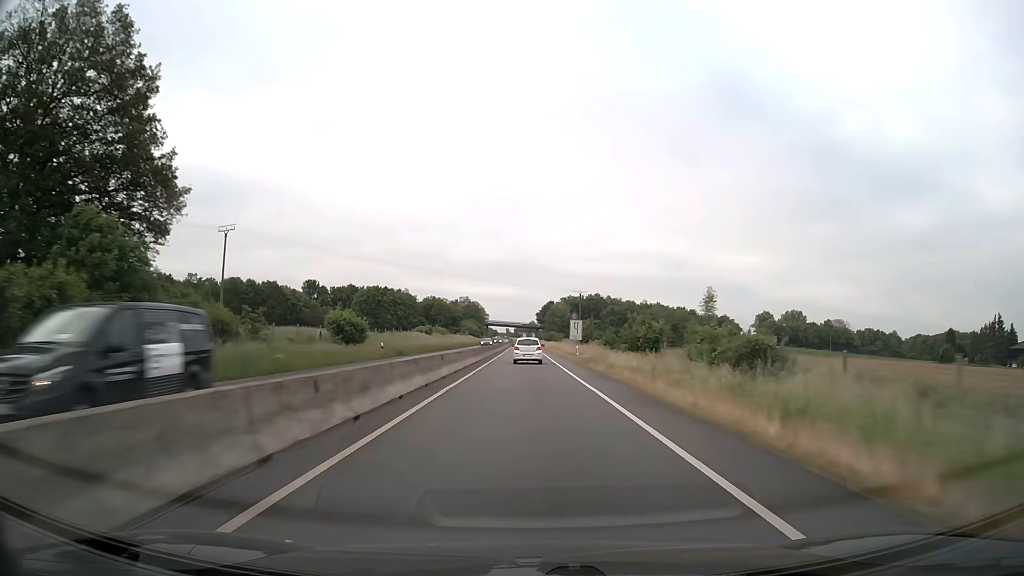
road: trunk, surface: asphalt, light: Day
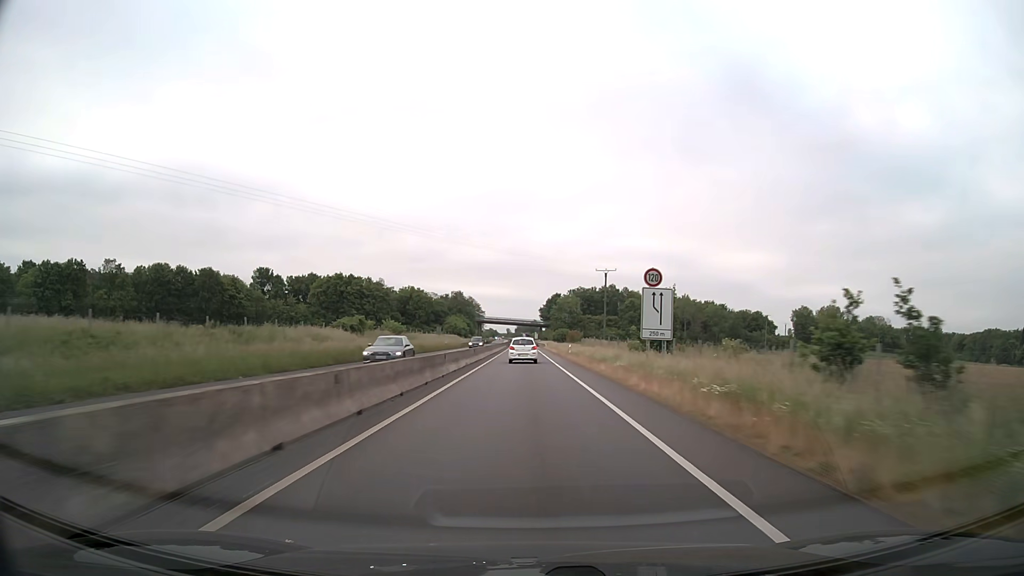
(0.0, +43.5) m; 0°
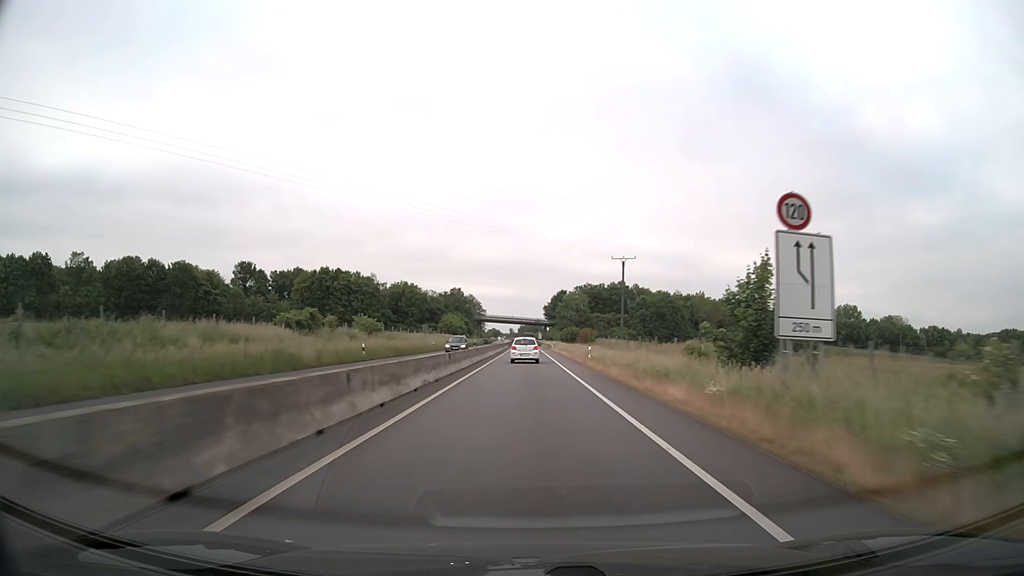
(-0.1, +14.6) m; 0°
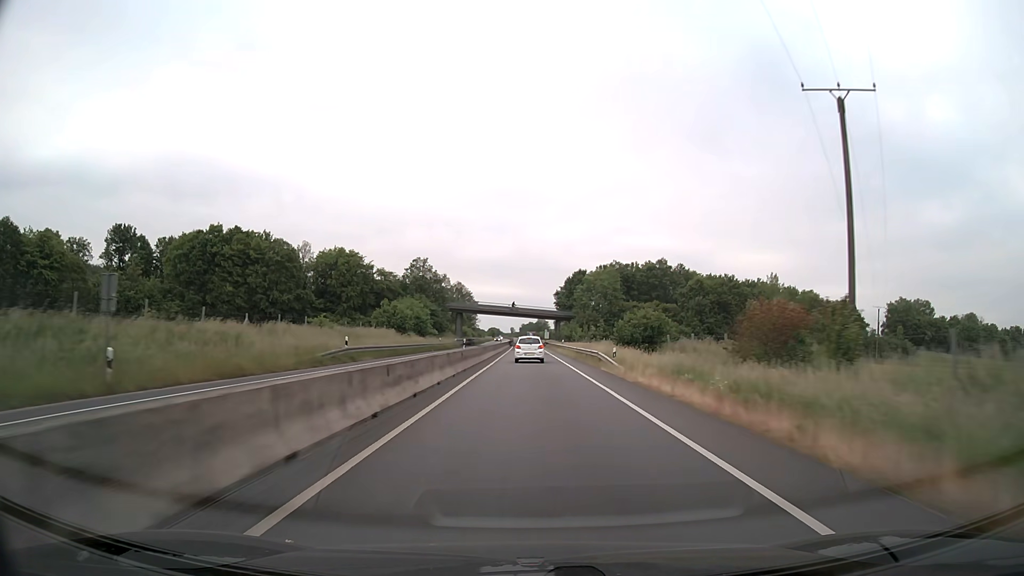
(-0.4, +58.5) m; 0°
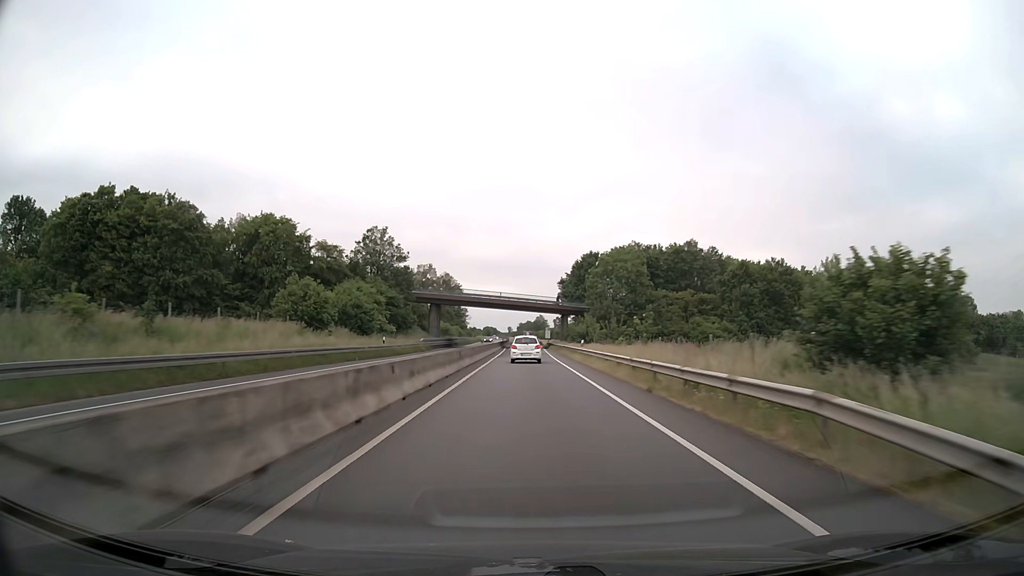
(+0.1, +28.9) m; 0°
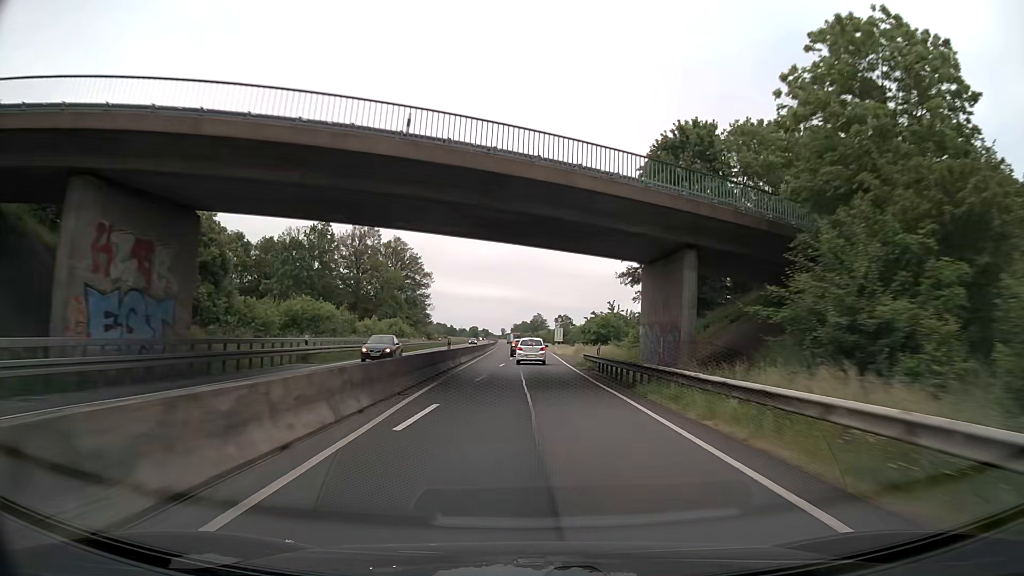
(-0.3, +71.1) m; 0°
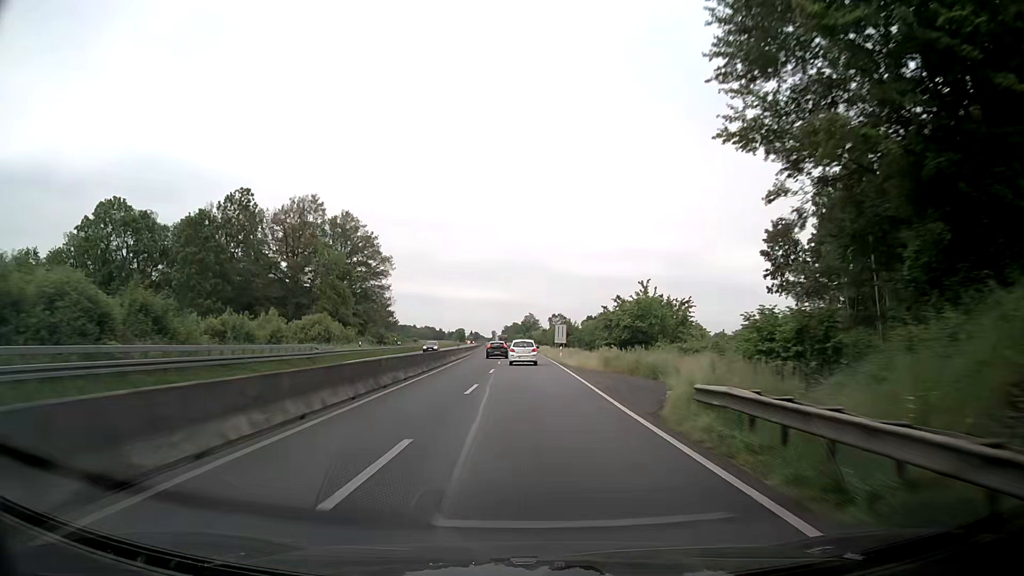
(+0.3, +28.9) m; -1°
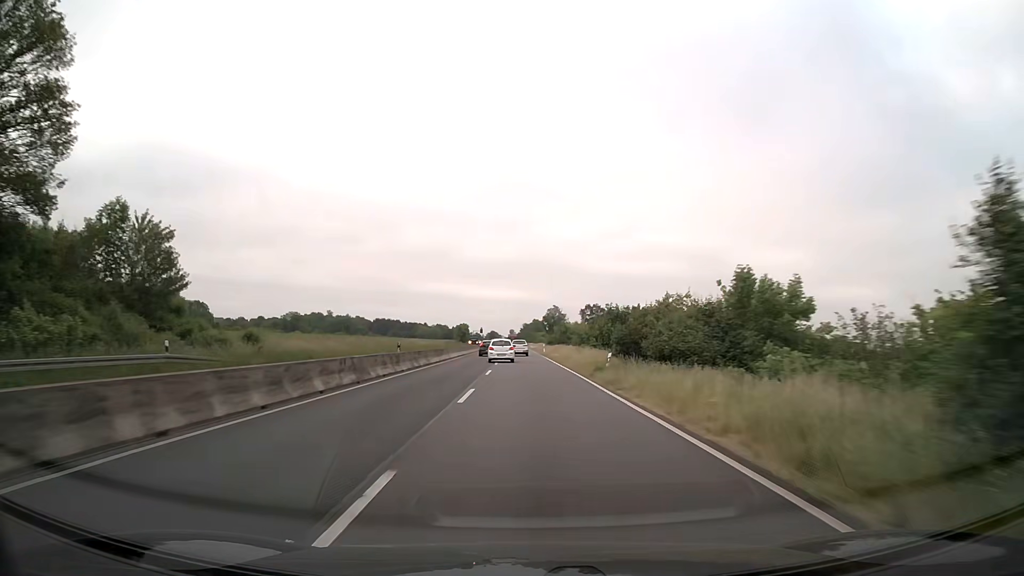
(+1.0, +75.6) m; 0°
(0, +10) (0, +20) (0, +30) (0, +40) (0, +50) (-1, +60) (-1, +70) (-1, +80) (-1, +90) (-1, +100) m
